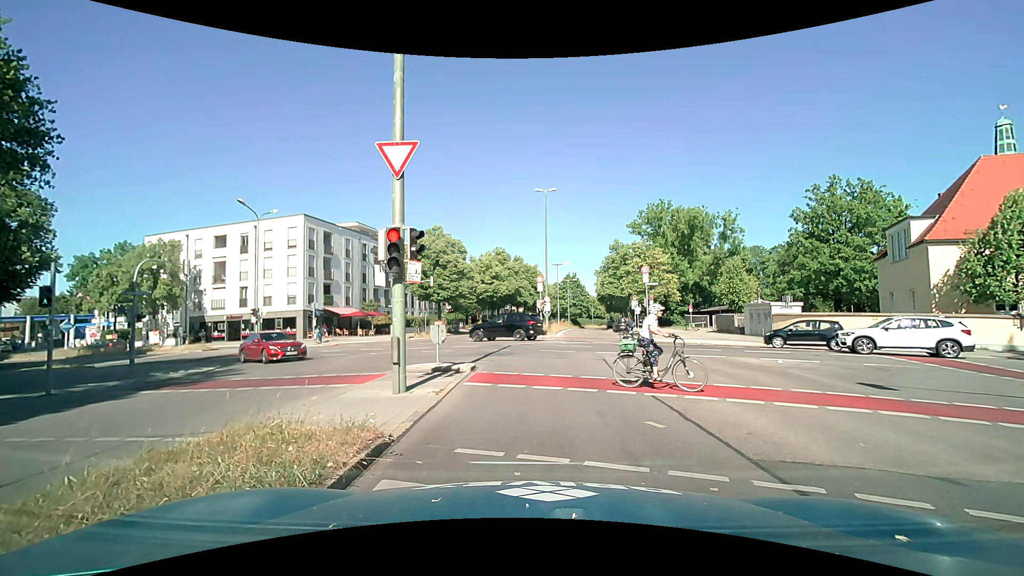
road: secondary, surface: asphalt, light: Day
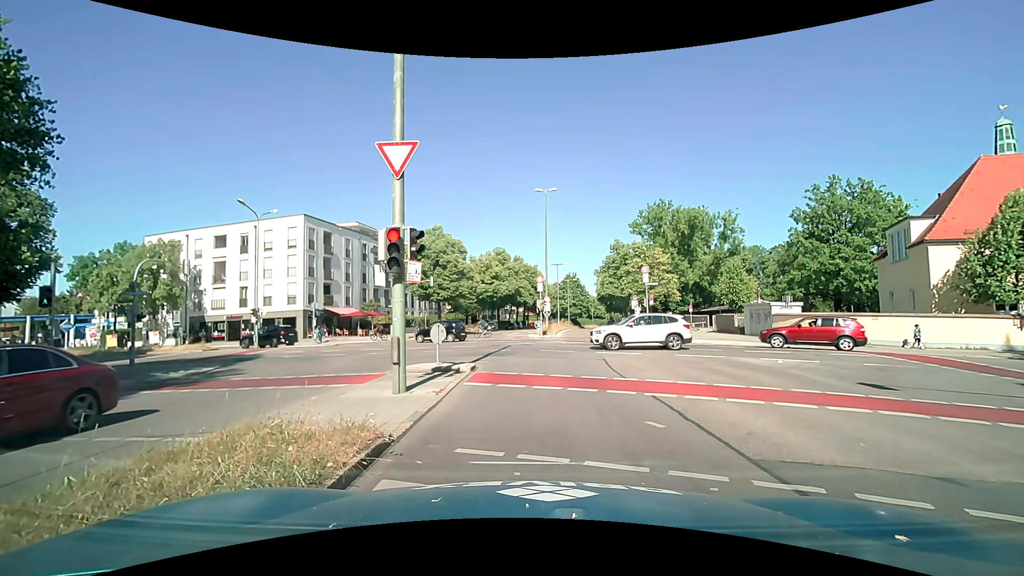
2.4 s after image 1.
(0.0, 0.0) m; 0°
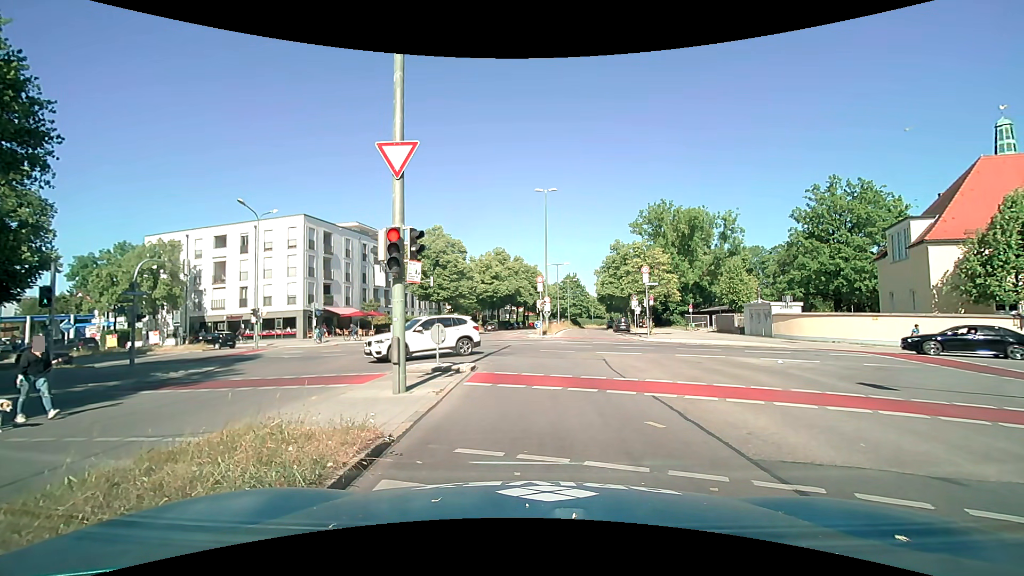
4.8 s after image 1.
(0.0, 0.0) m; 0°
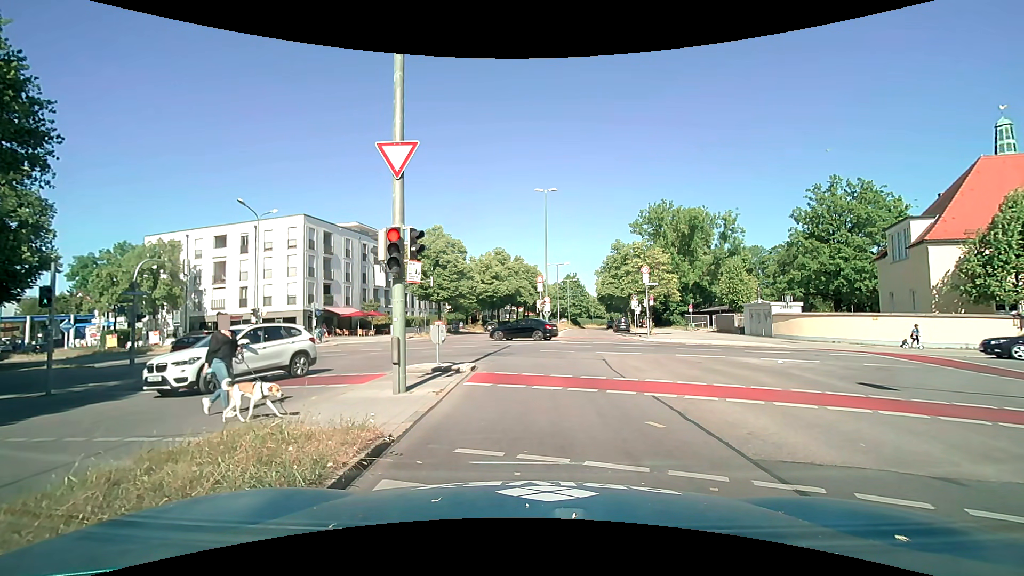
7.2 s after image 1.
(0.0, 0.0) m; 0°
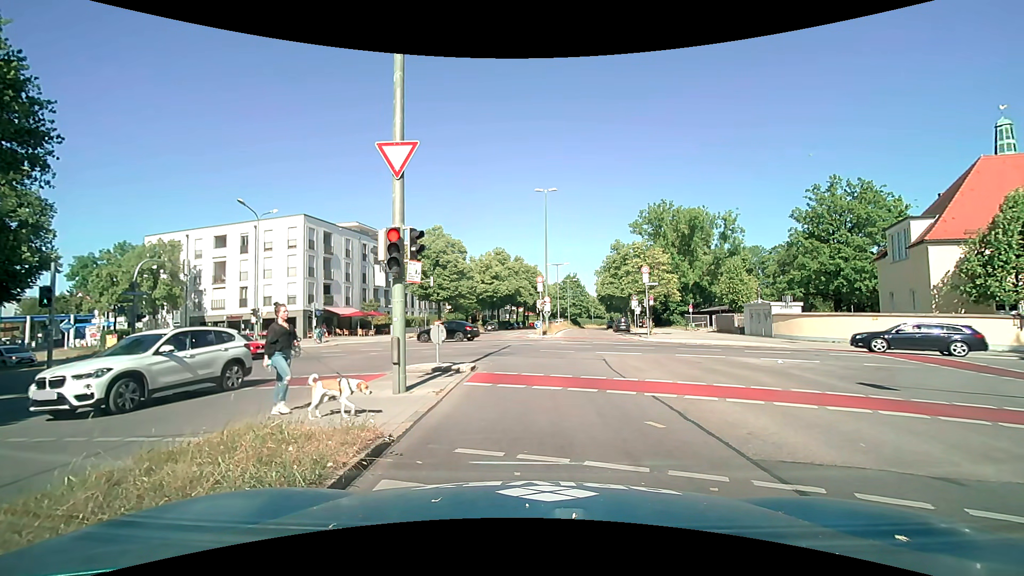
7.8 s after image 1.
(0.0, 0.0) m; 0°
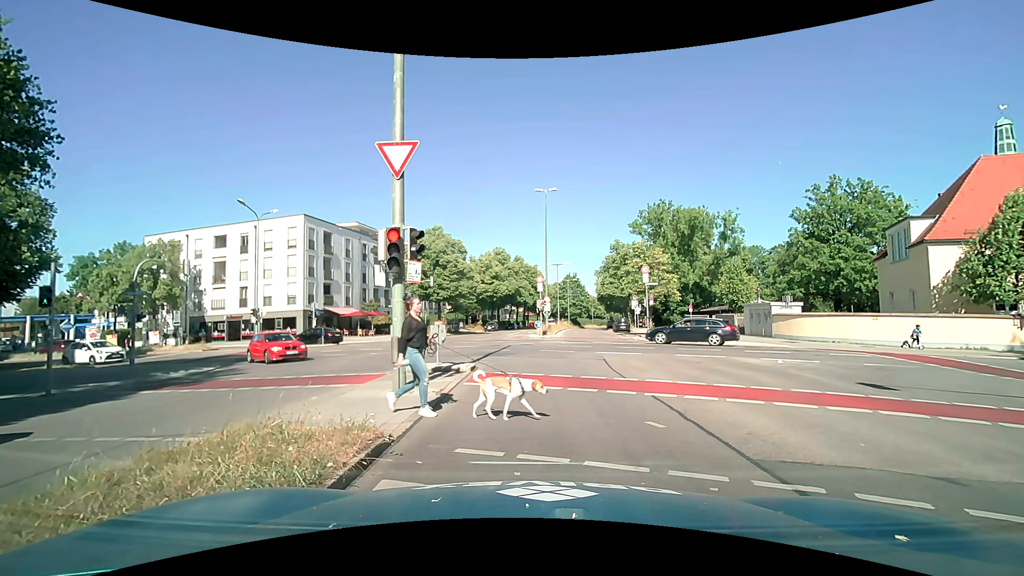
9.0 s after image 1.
(0.0, 0.0) m; 0°
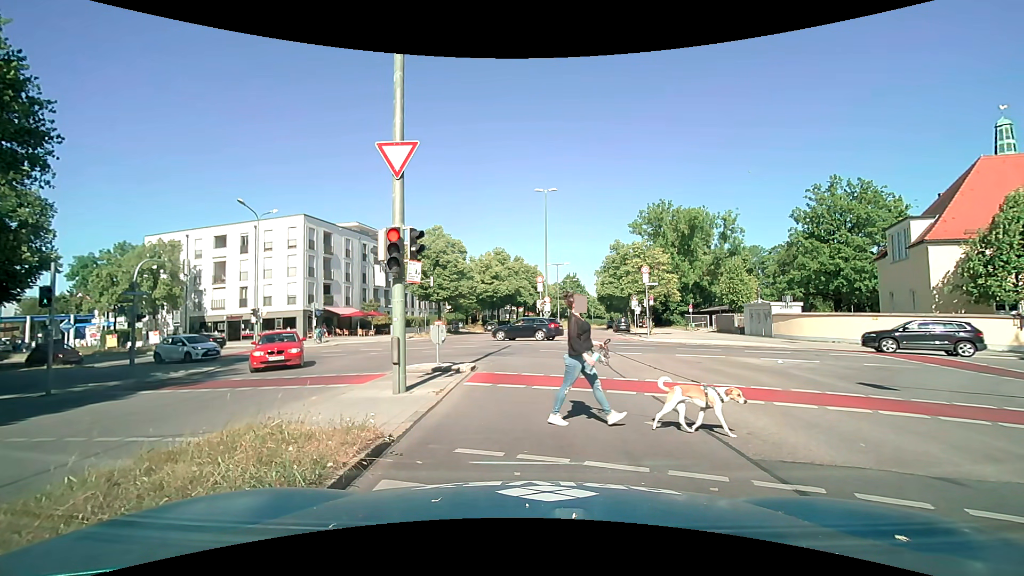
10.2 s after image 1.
(0.0, 0.0) m; 0°
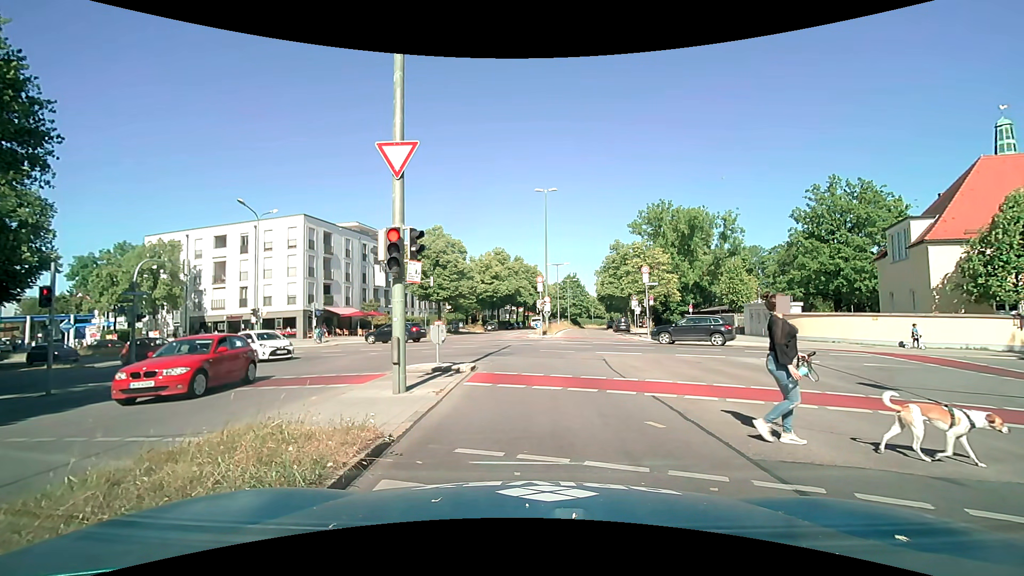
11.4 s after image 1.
(0.0, 0.0) m; 0°
(0, +10) (0, +20) (-1, +30) (-7, +38) (-16, +42) (-26, +45) (-35, +48) (-45, +51) (-54, +54) (-64, +57) m
